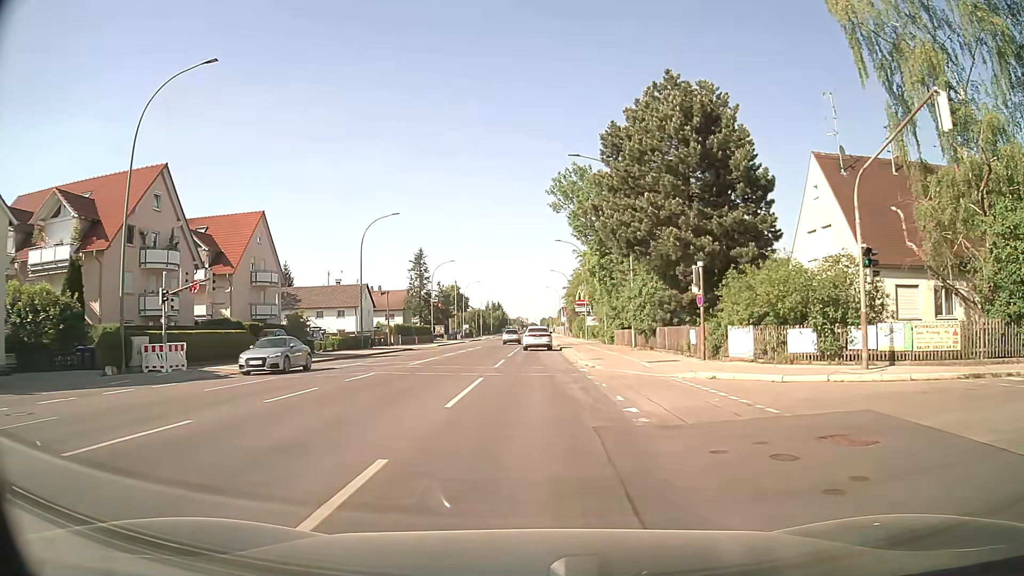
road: secondary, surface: asphalt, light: Day
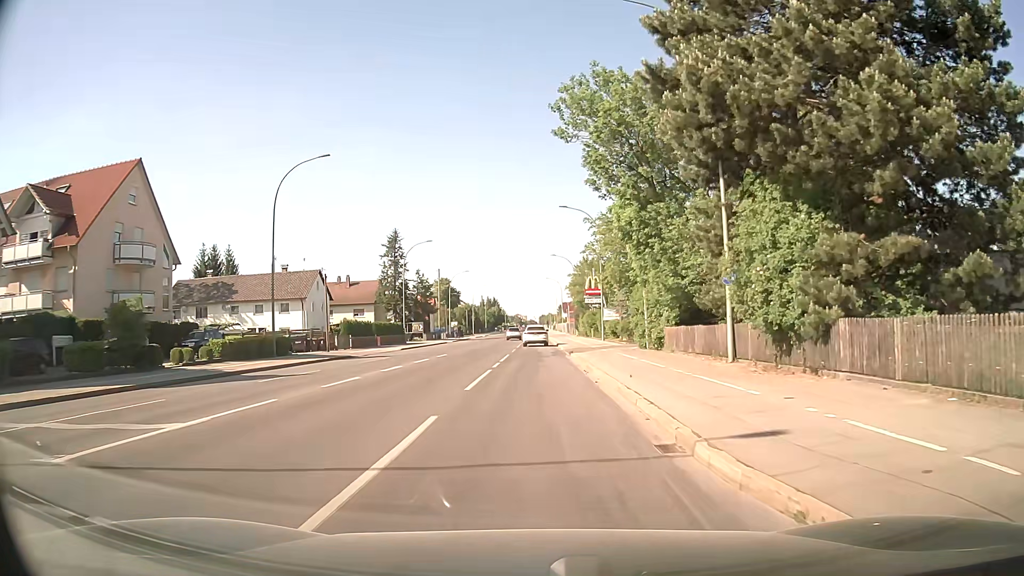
(-0.1, +20.8) m; 0°
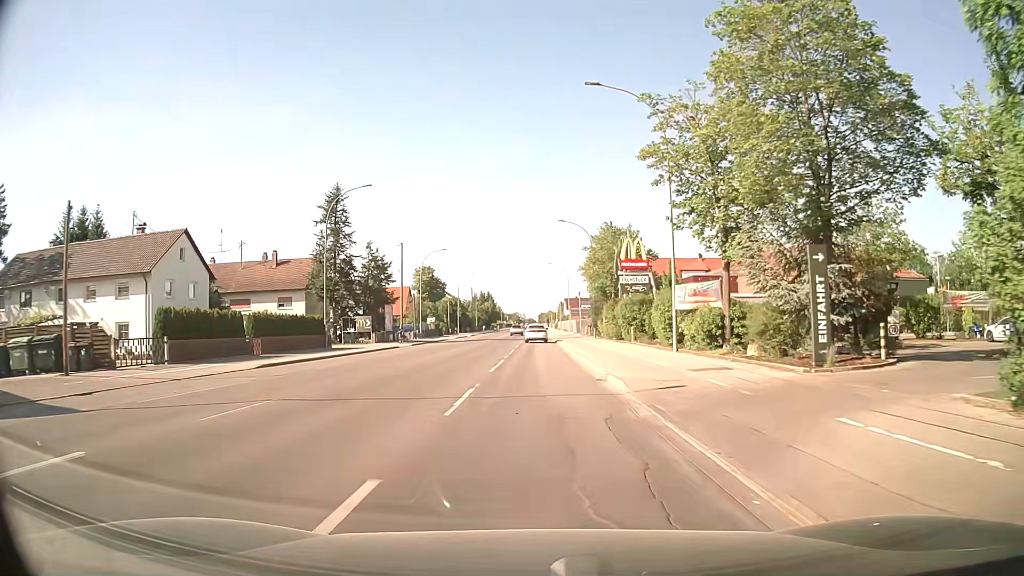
(-0.1, +30.6) m; 0°
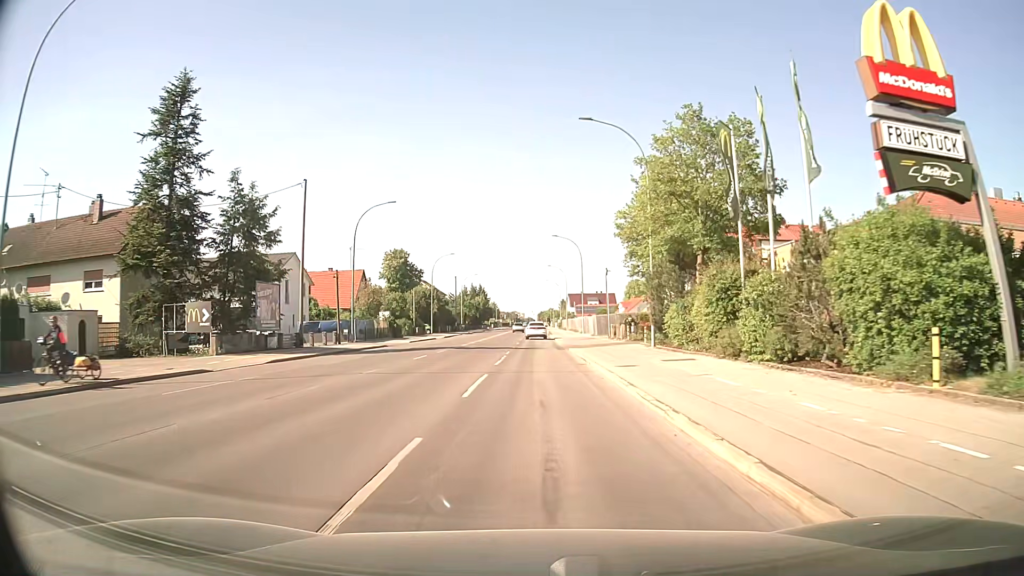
(-0.1, +34.1) m; 0°
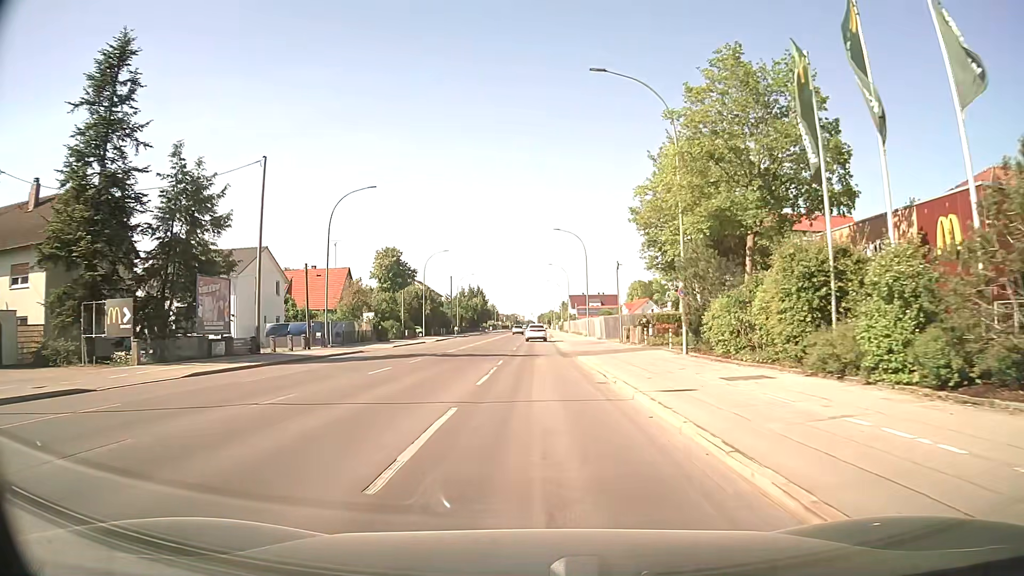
(0.0, +7.4) m; 0°
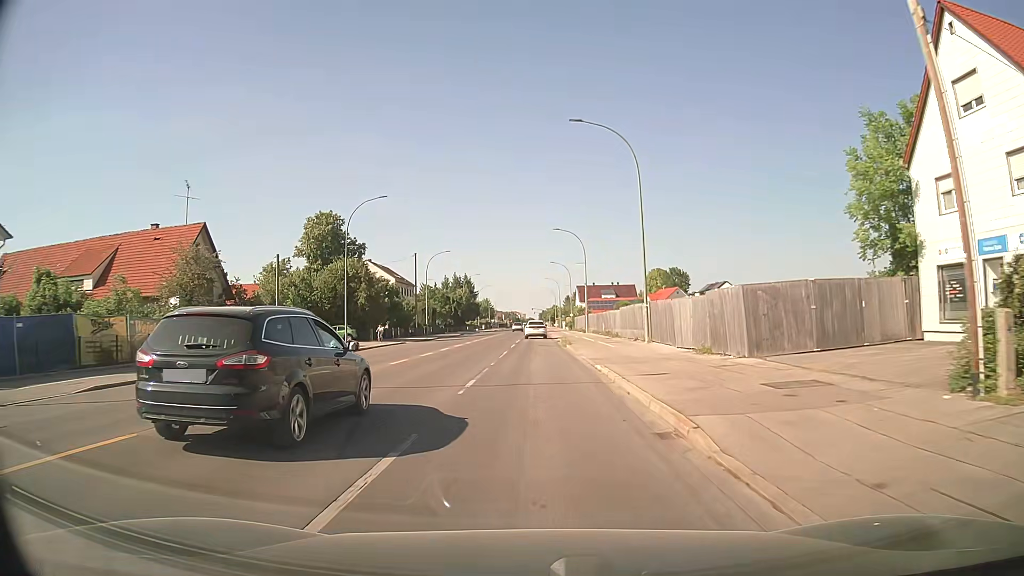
(+0.2, +39.2) m; 0°
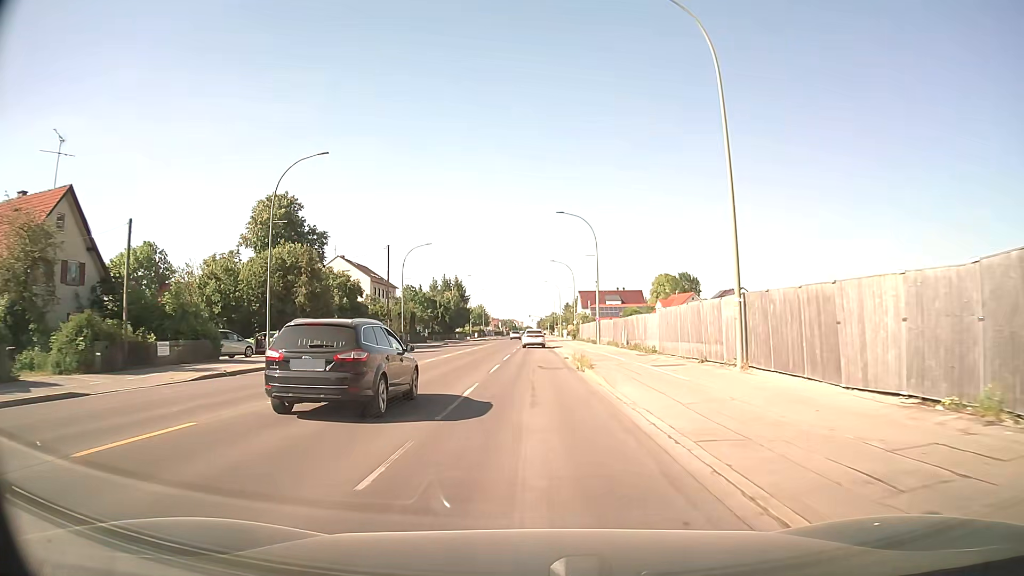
(+0.1, +16.3) m; 0°
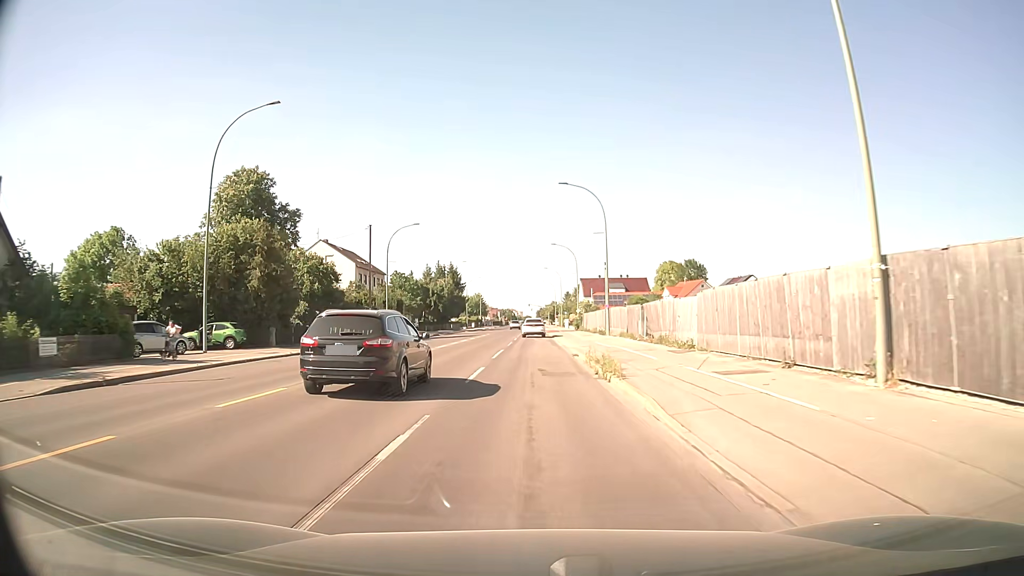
(0.0, +8.1) m; 0°
